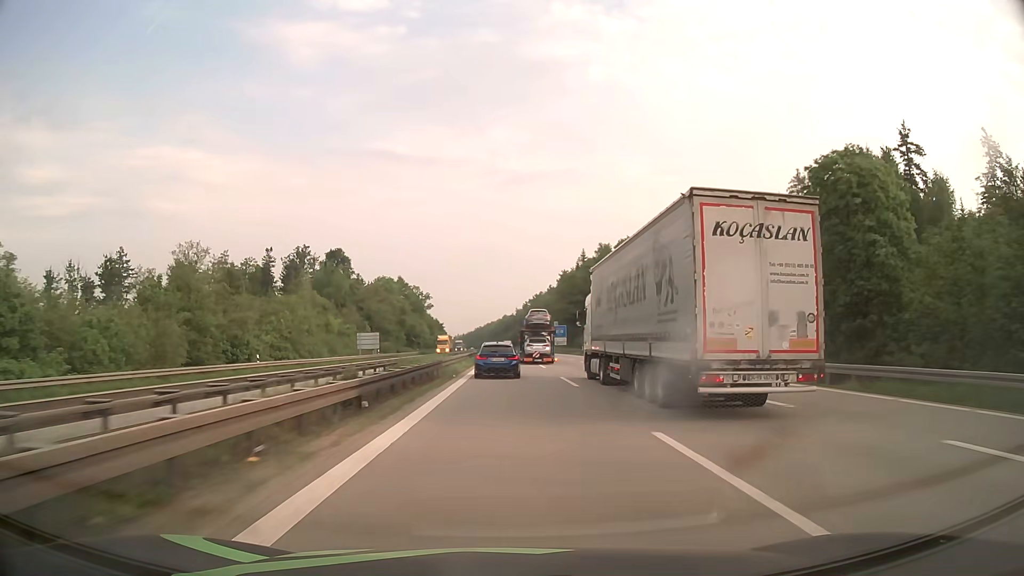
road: motorway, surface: asphalt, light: Day
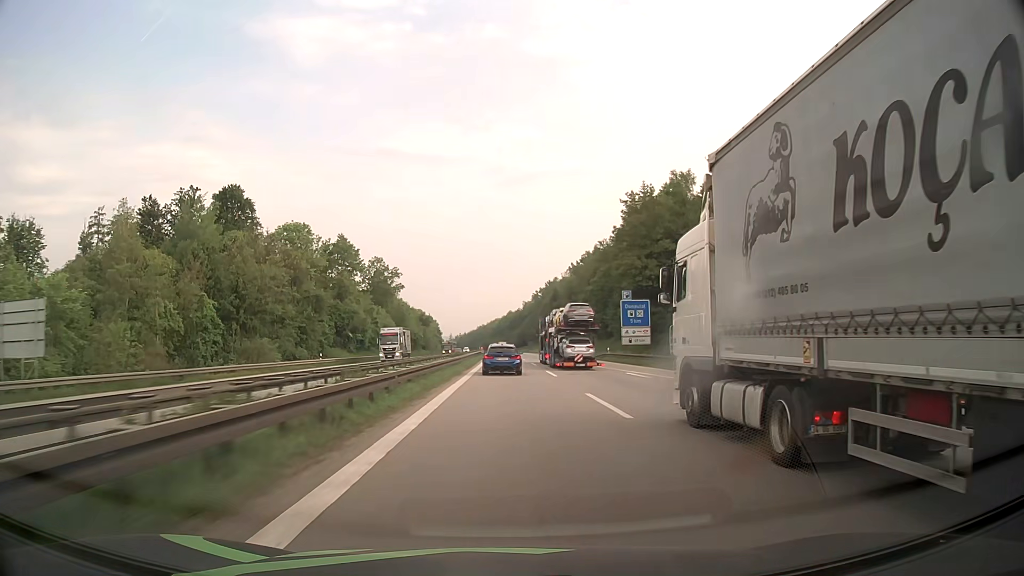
(-0.3, +81.5) m; 0°
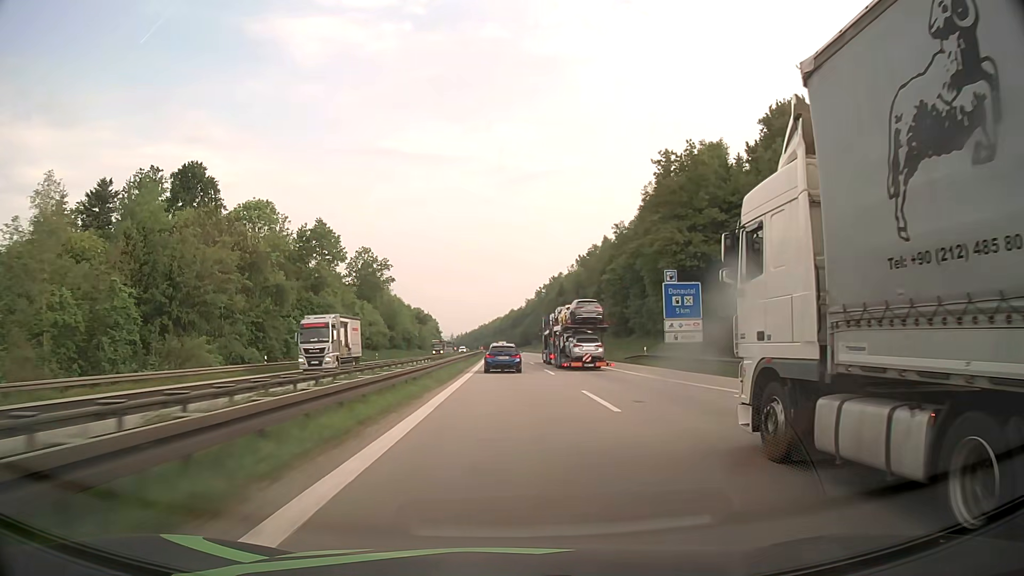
(0.0, +16.9) m; 0°
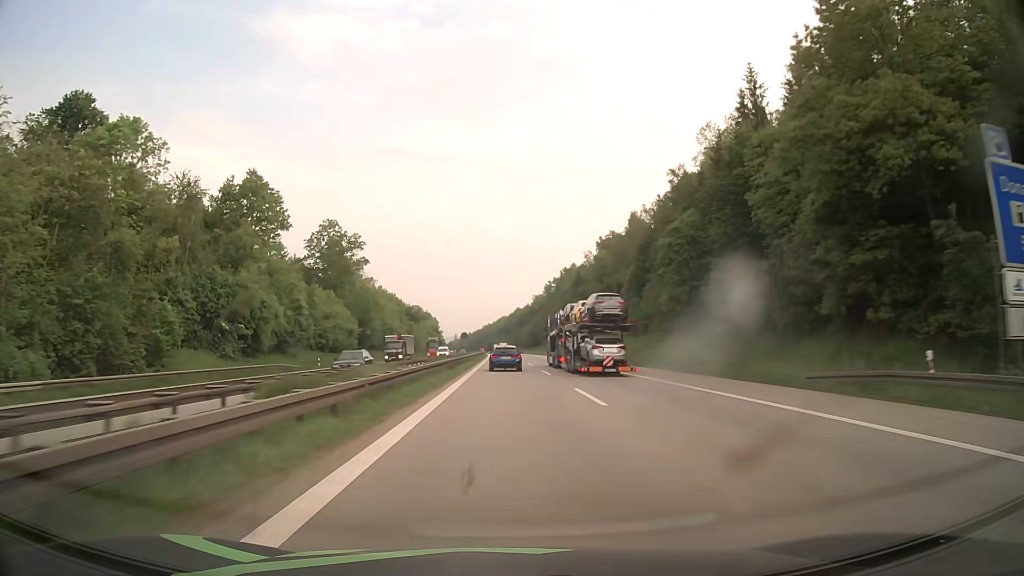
(-0.1, +34.5) m; 0°
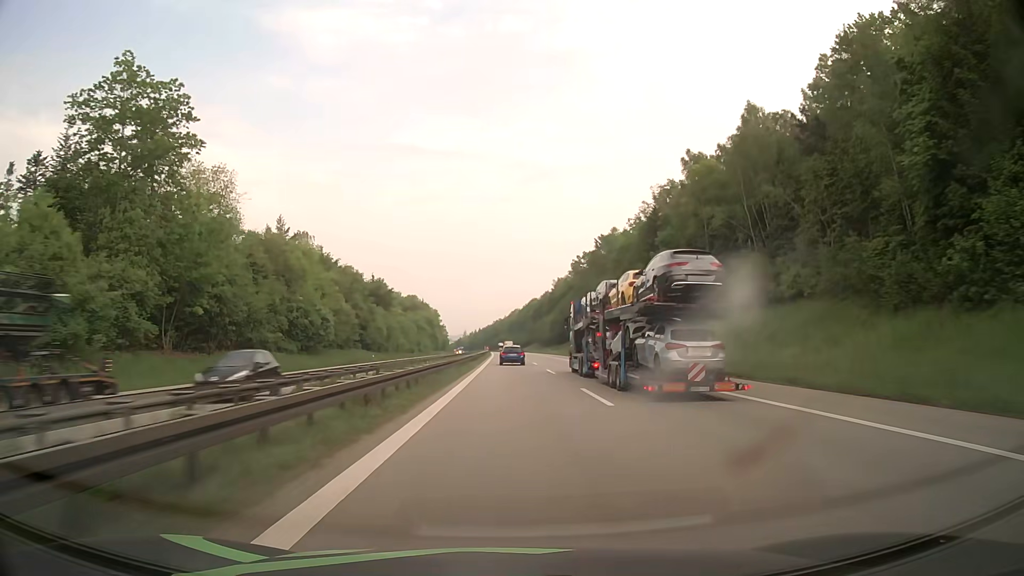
(-1.0, +72.3) m; -1°
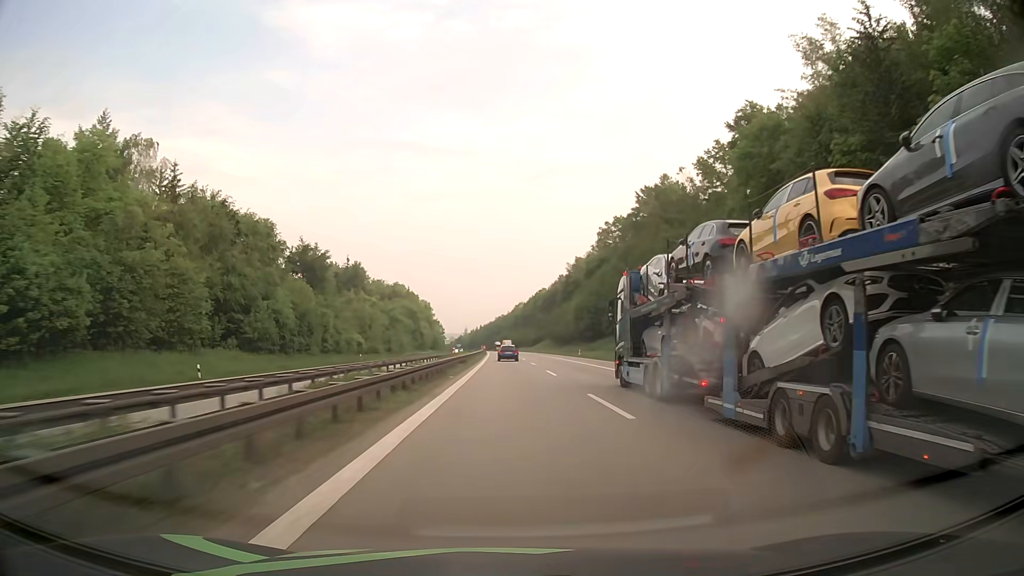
(-0.2, +56.9) m; 0°
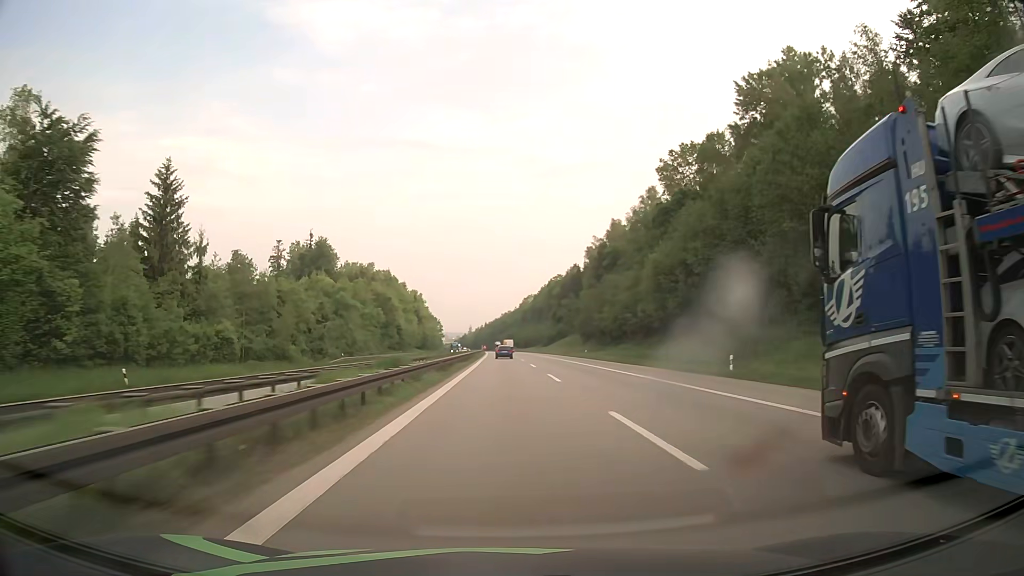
(-0.1, +59.1) m; 0°
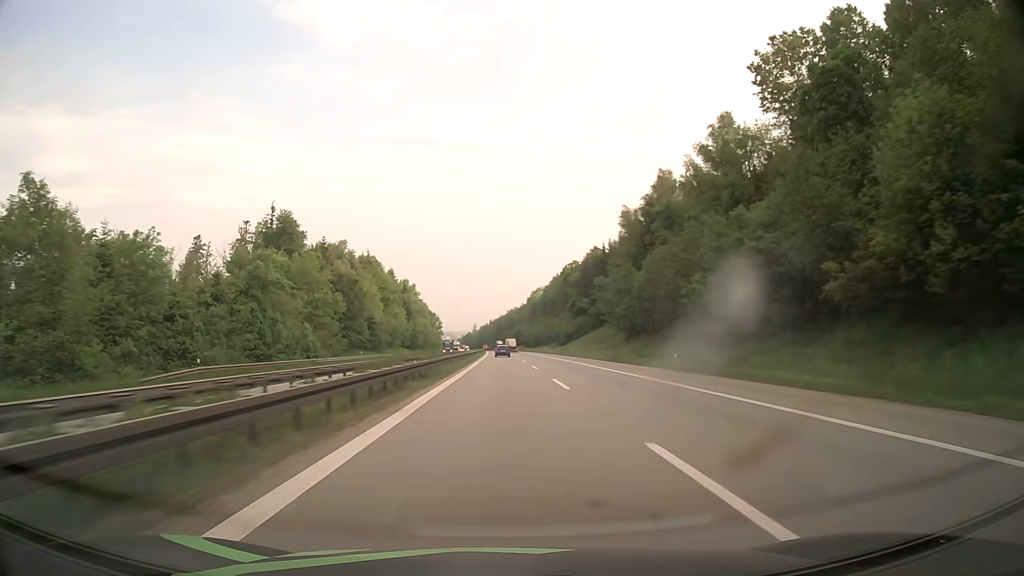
(-0.1, +40.5) m; -1°
(0, +10) (0, +20) (0, +30) (0, +40) (0, +50) (0, +60) (0, +70) (-1, +80) (-1, +90) (-1, +100) m
